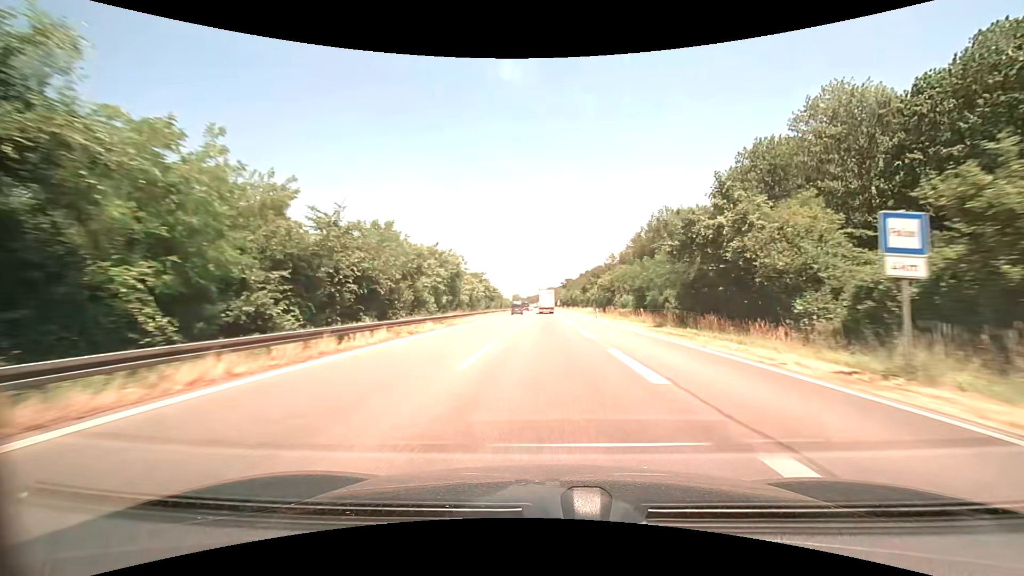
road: motorway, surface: asphalt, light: Day
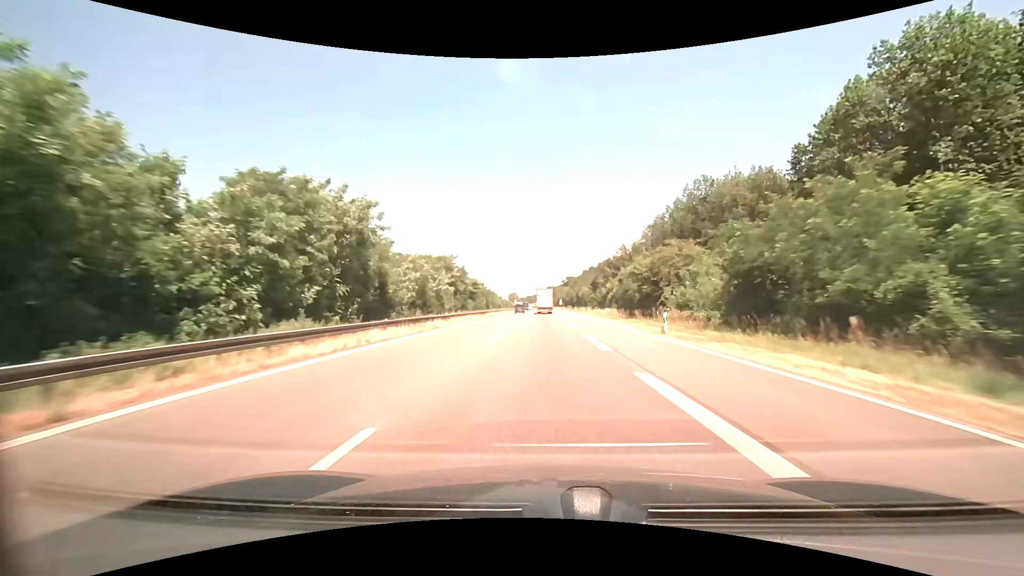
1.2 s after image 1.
(+0.1, +29.9) m; 0°
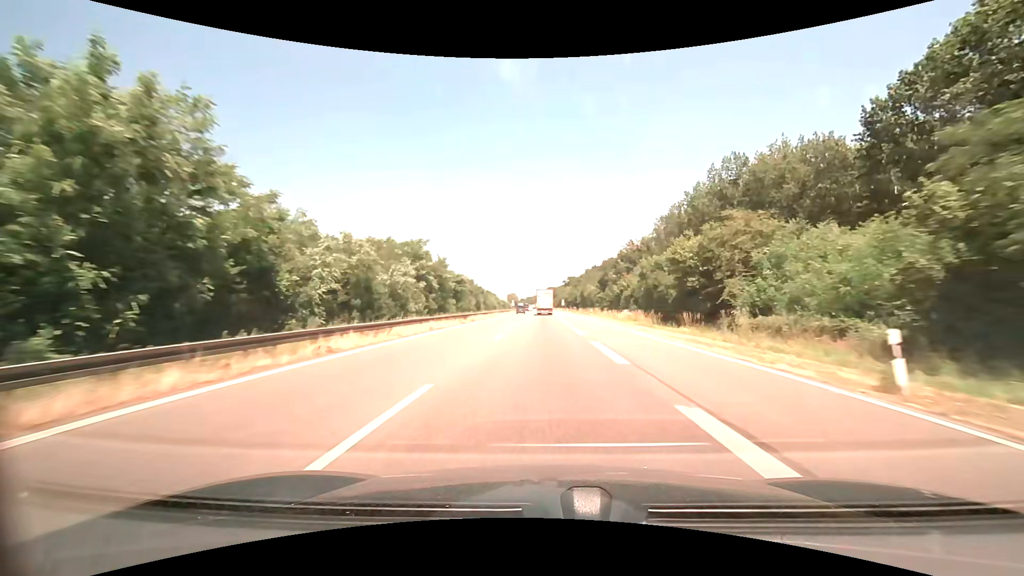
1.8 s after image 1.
(0.0, +15.0) m; 0°
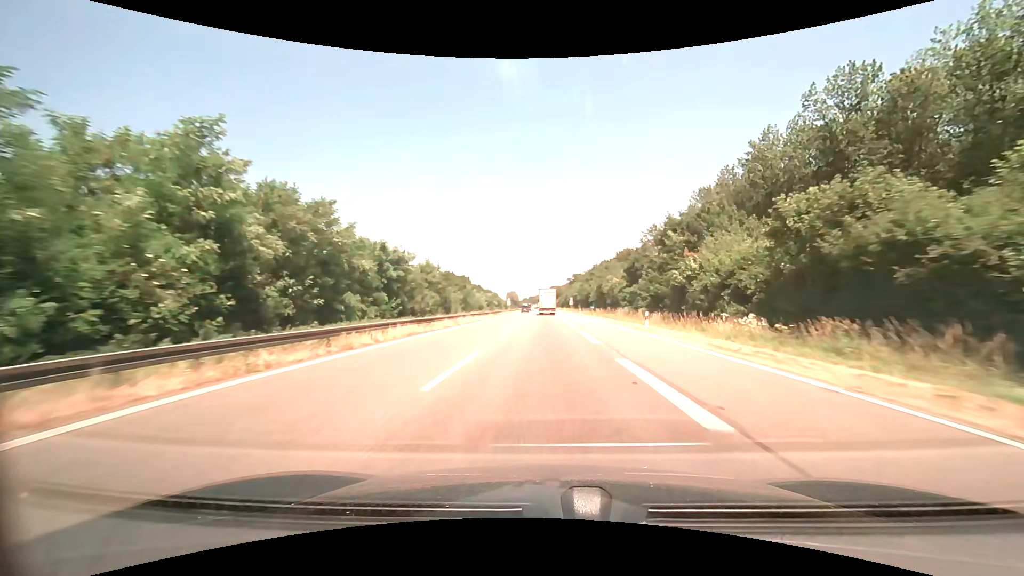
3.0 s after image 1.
(-0.2, +29.9) m; -1°
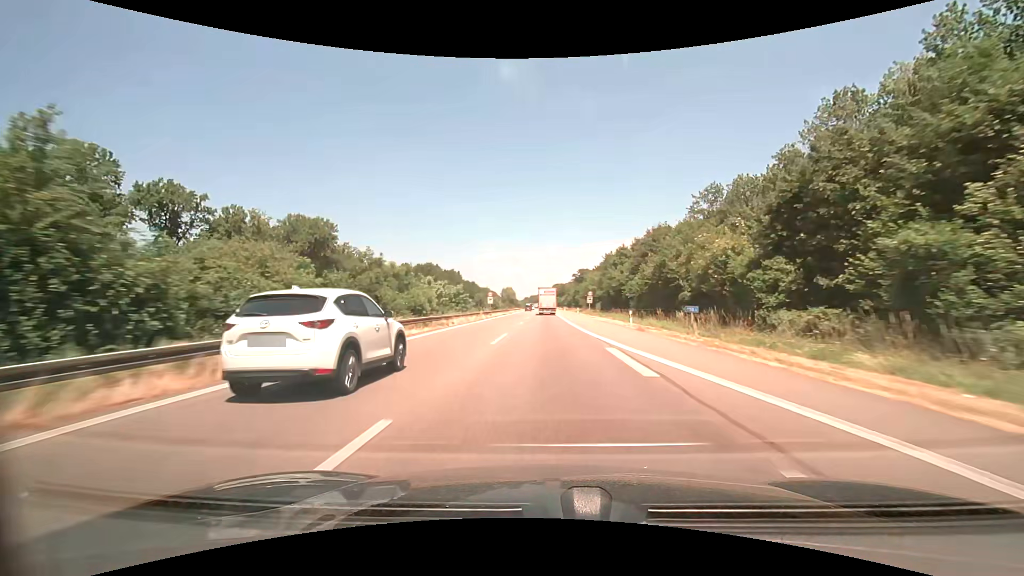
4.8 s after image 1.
(-0.1, +44.5) m; 0°
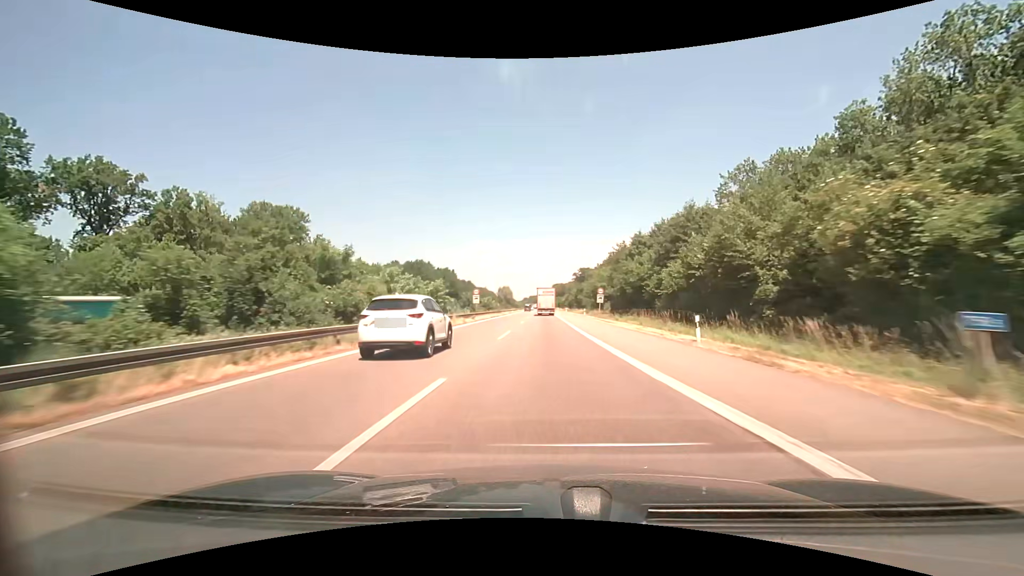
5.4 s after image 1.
(0.0, +14.8) m; 0°
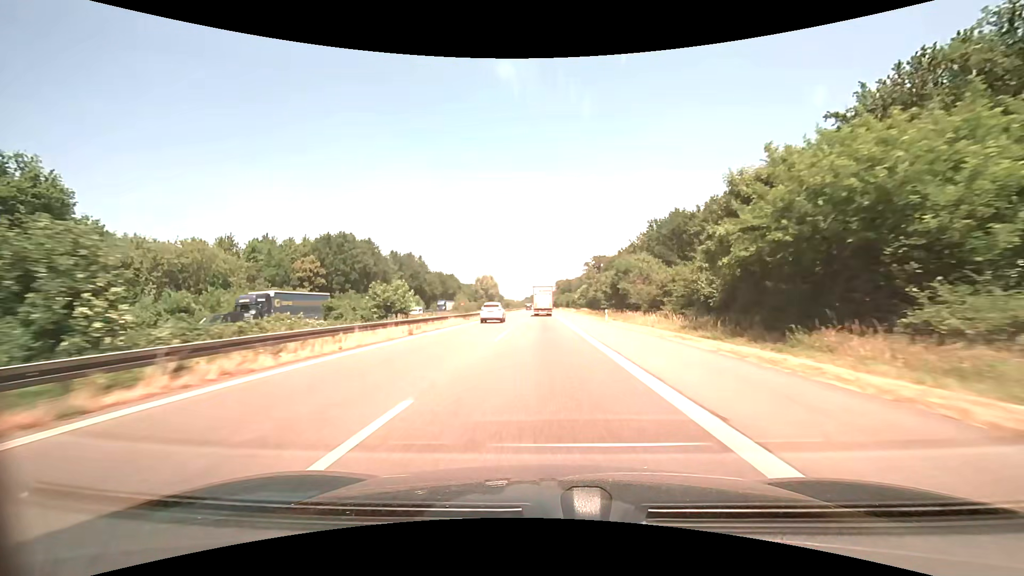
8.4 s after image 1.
(+0.1, +74.1) m; 0°
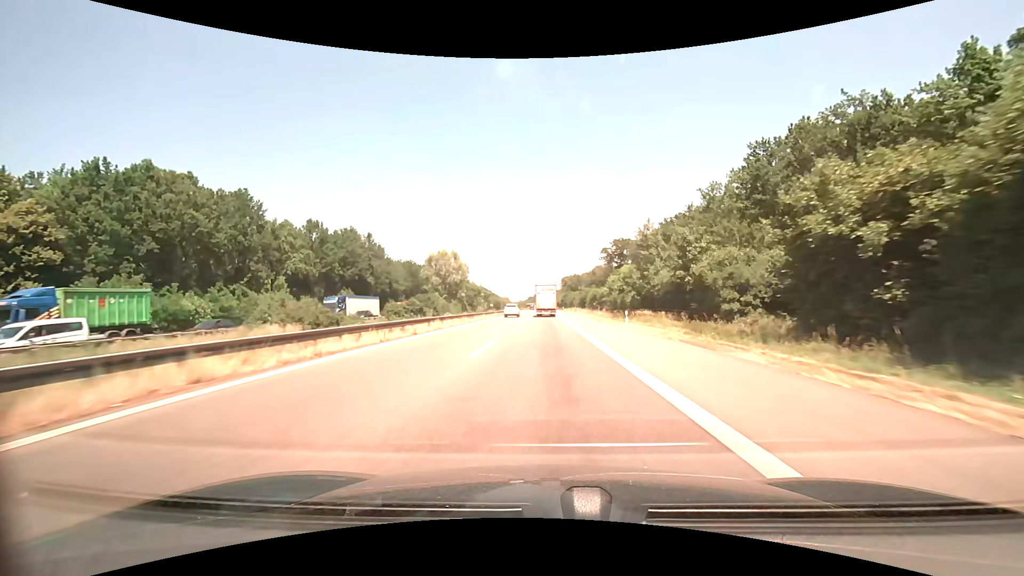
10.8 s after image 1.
(-0.1, +59.7) m; 0°
(0, +10) (0, +20) (0, +30) (0, +40) (0, +50) (0, +60) (0, +70) (0, +80) (0, +90) (0, +100) m
